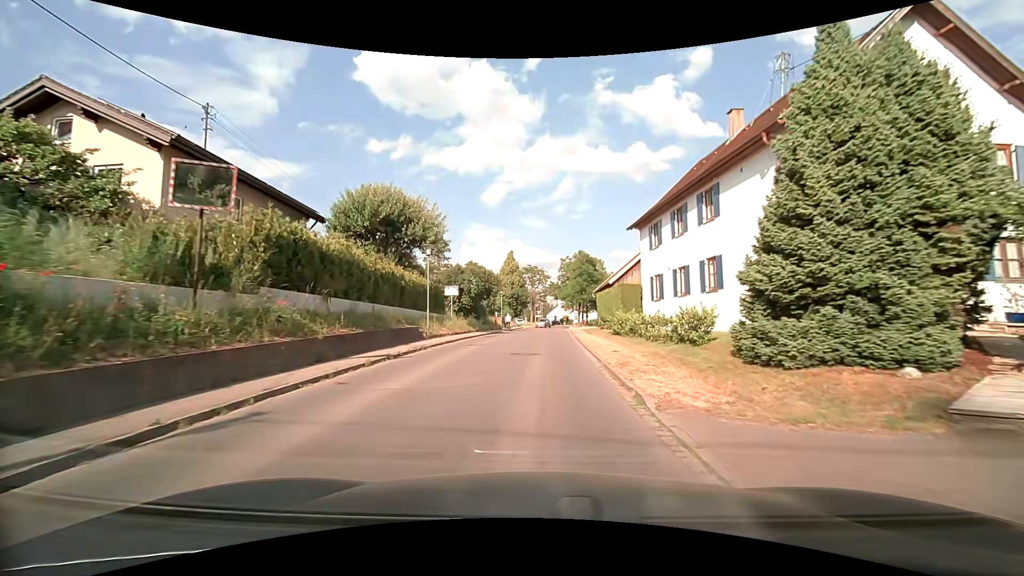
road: tertiary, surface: asphalt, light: Day
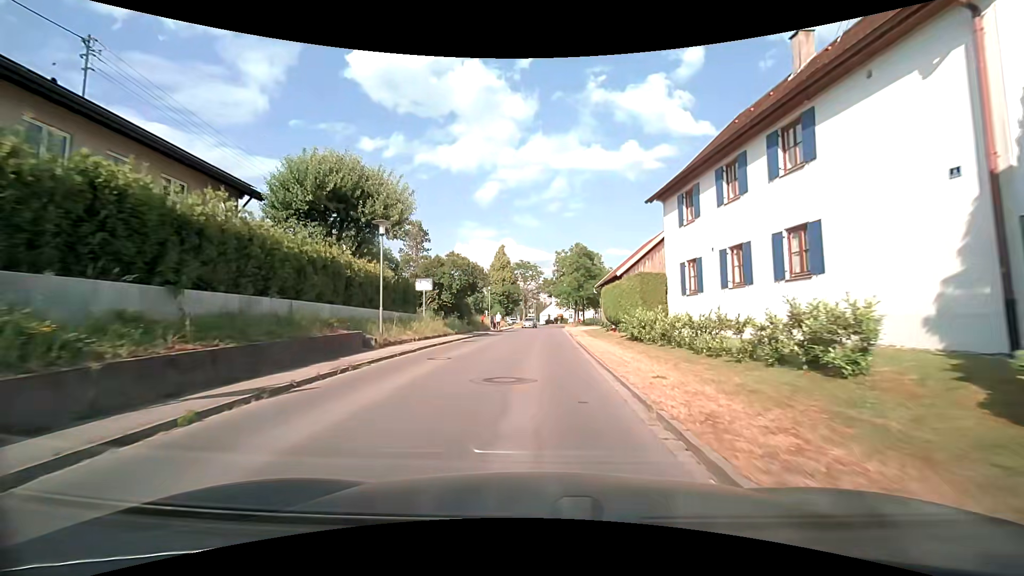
(+0.1, +6.4) m; +1°
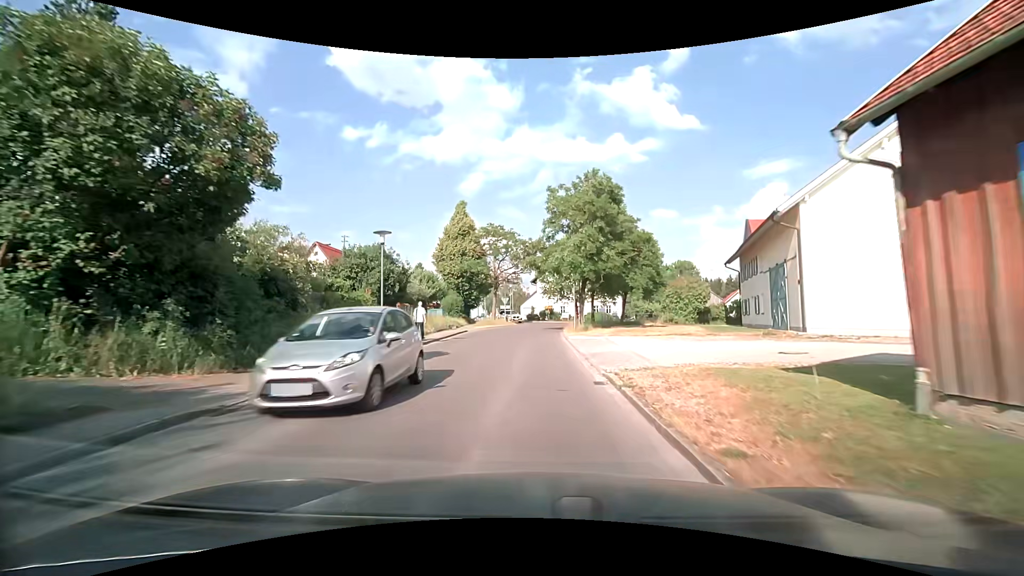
(+0.6, +31.7) m; +1°
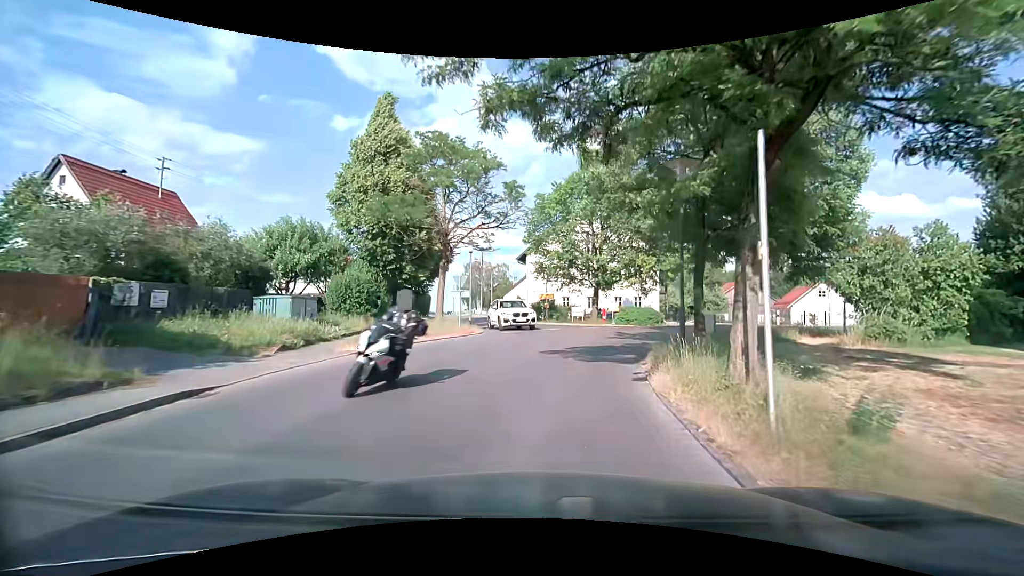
(0.0, +28.5) m; +2°
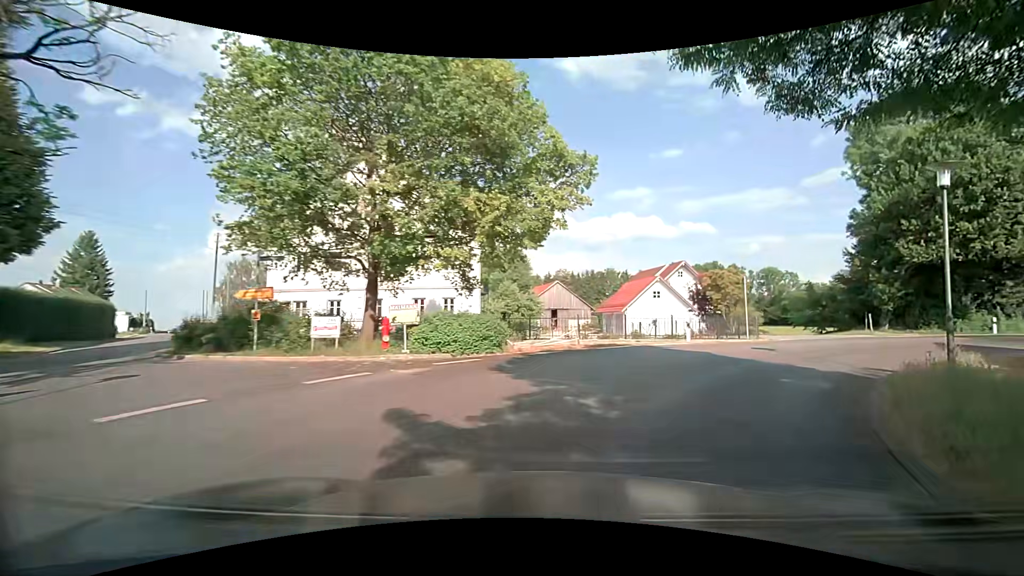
(+2.1, +18.6) m; +20°
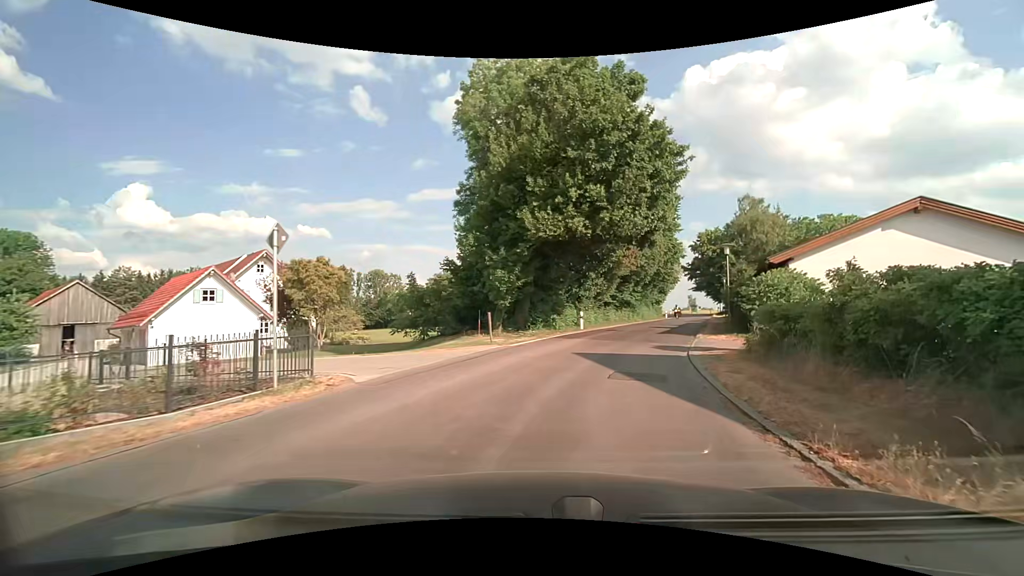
(+6.1, +13.9) m; +44°
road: unclassified
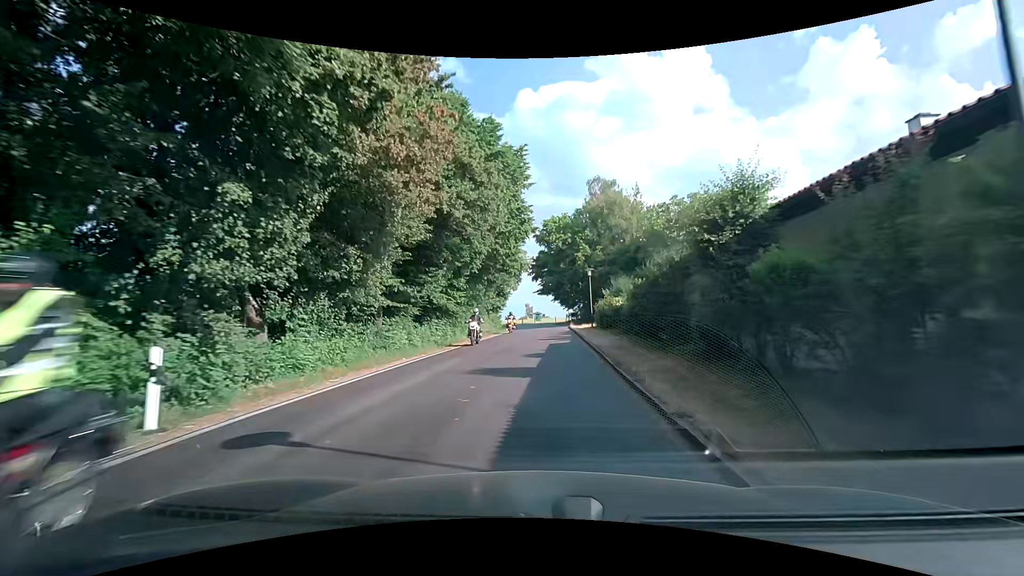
(+5.2, +23.3) m; +18°
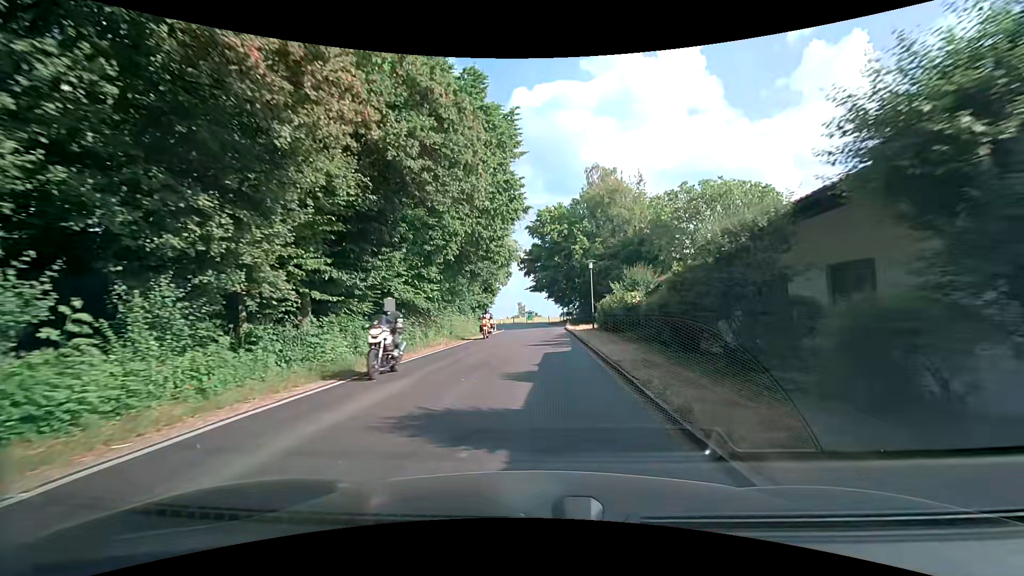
(0.0, +5.8) m; +1°
(0, +10) (0, +20) (+1, +30) (+1, +40) (+1, +50) (+1, +60) (-1, +70) (-4, +79) (-10, +87) (-18, +94) m
